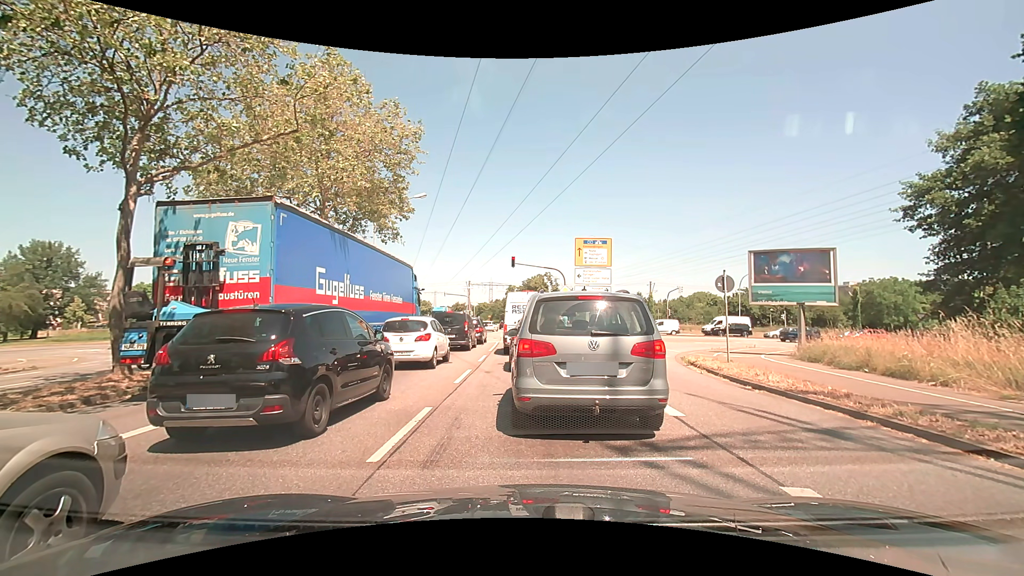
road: primary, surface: asphalt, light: Day
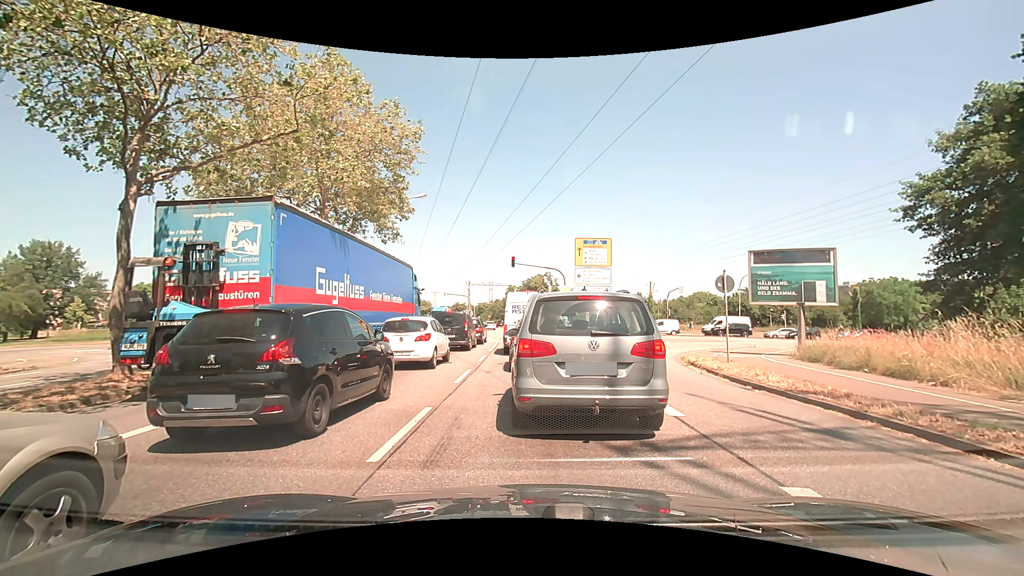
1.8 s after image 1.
(0.0, 0.0) m; 0°
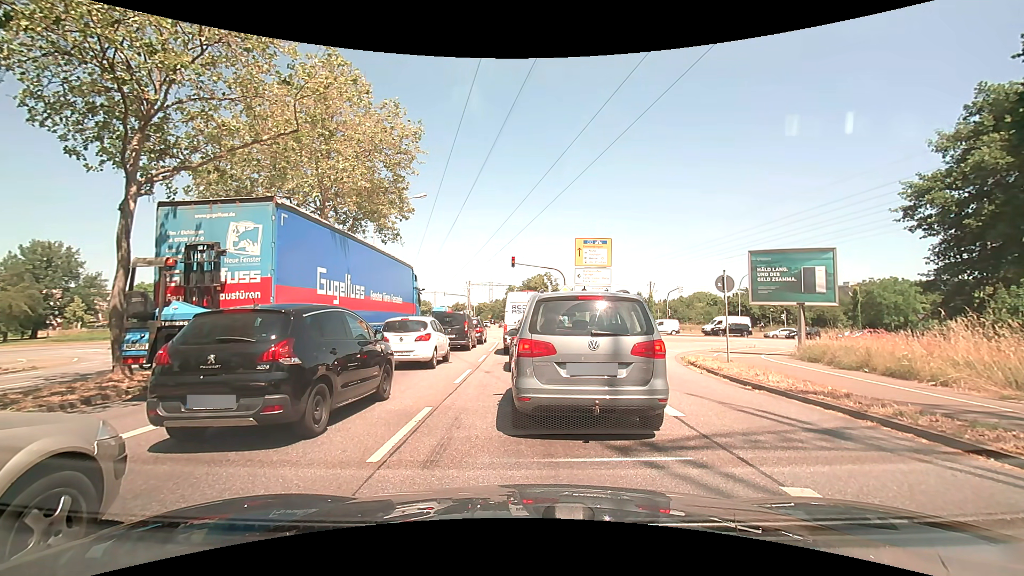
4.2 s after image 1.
(0.0, 0.0) m; 0°
